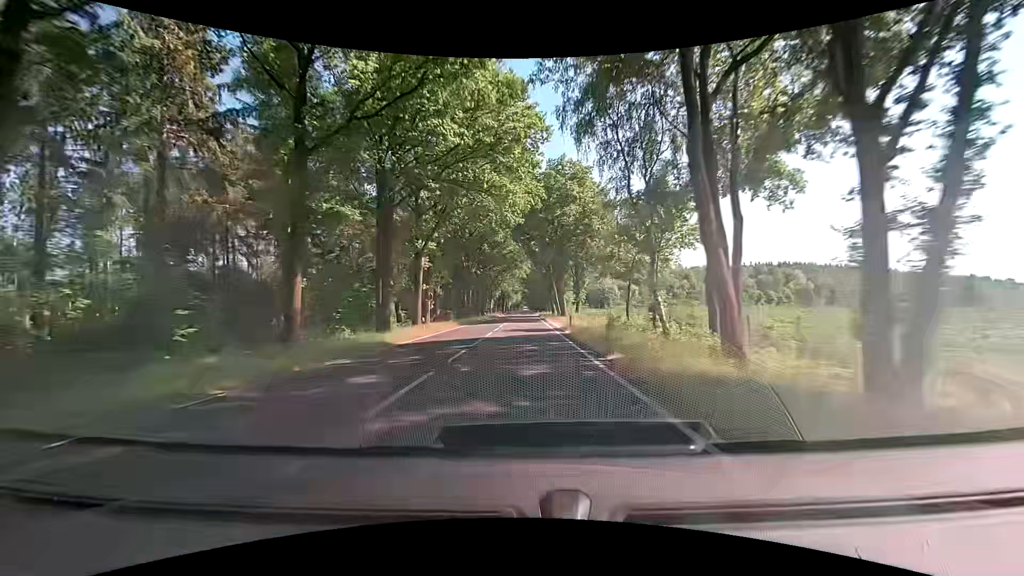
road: primary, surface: asphalt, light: Day
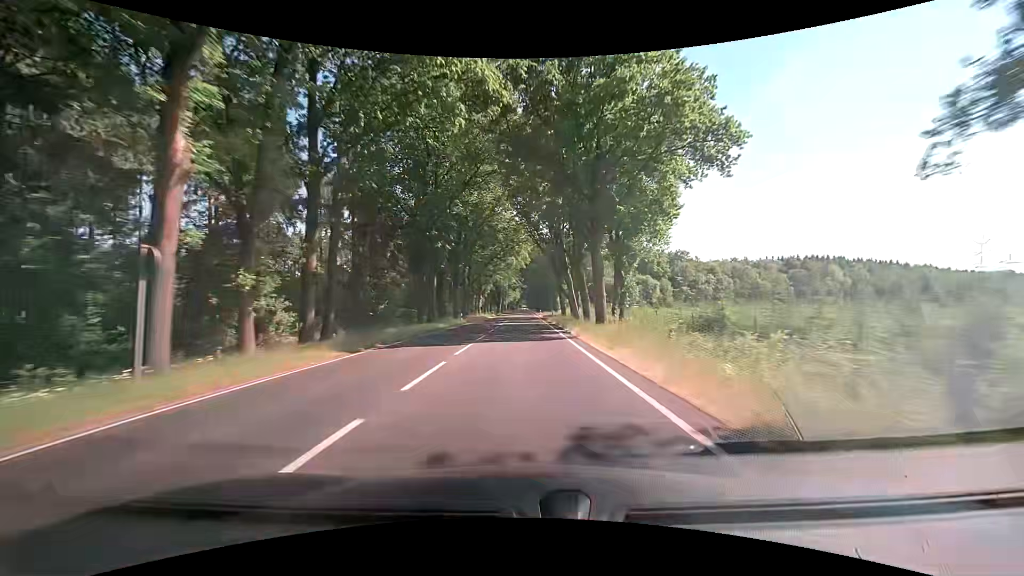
(+0.1, +29.9) m; +1°
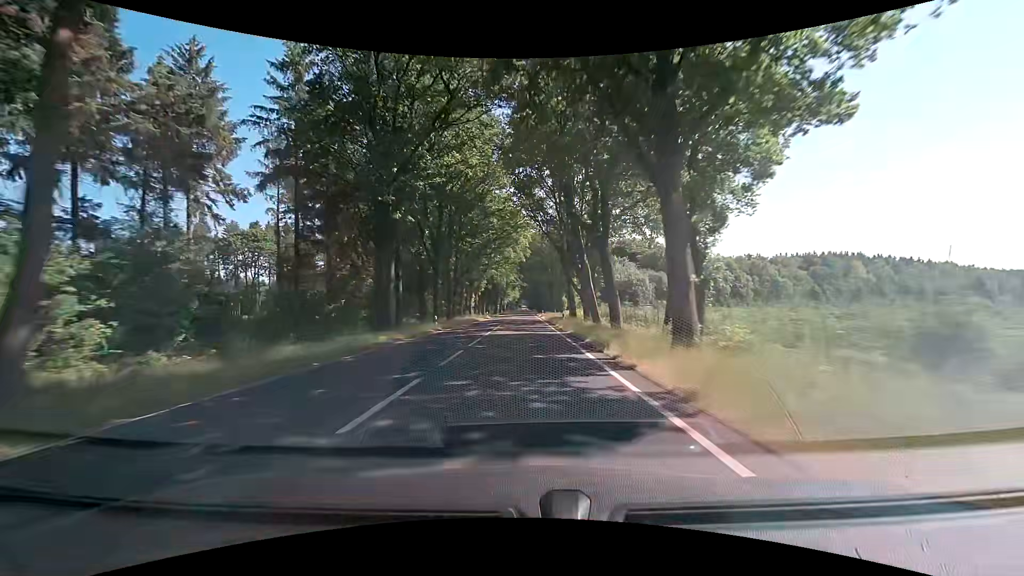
(-0.1, +15.2) m; 0°
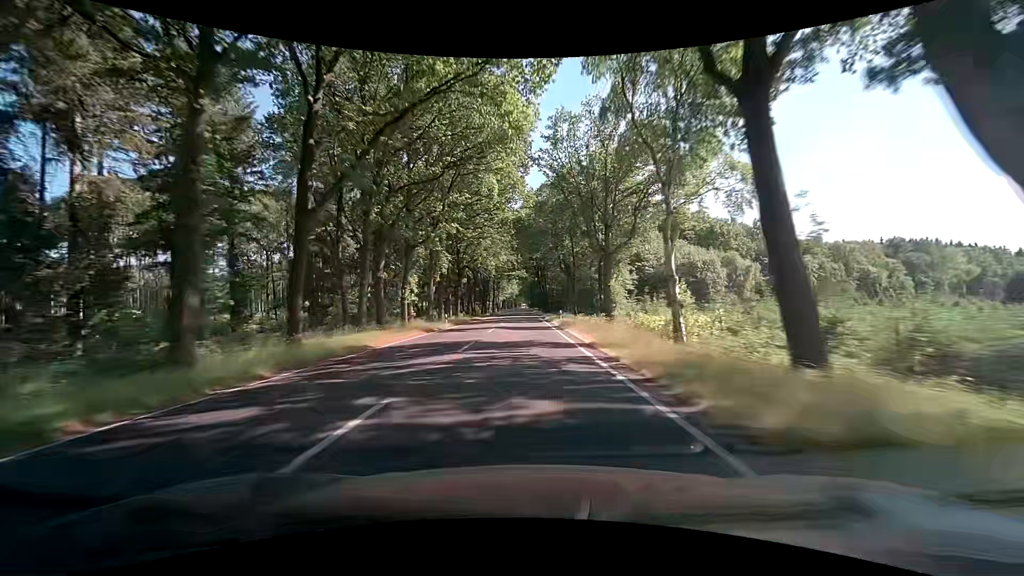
(-0.2, +46.2) m; 0°
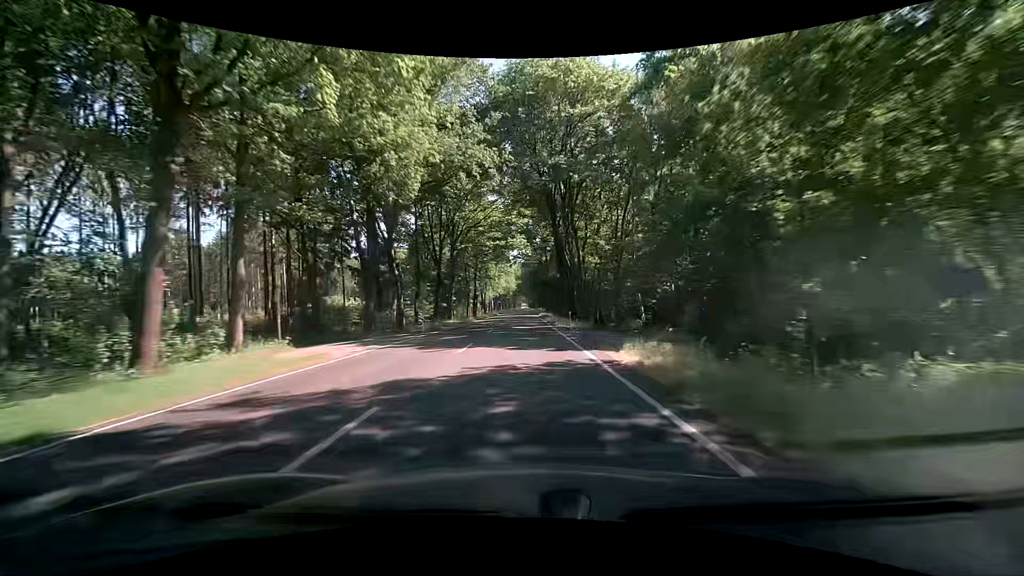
(0.0, +62.0) m; +1°
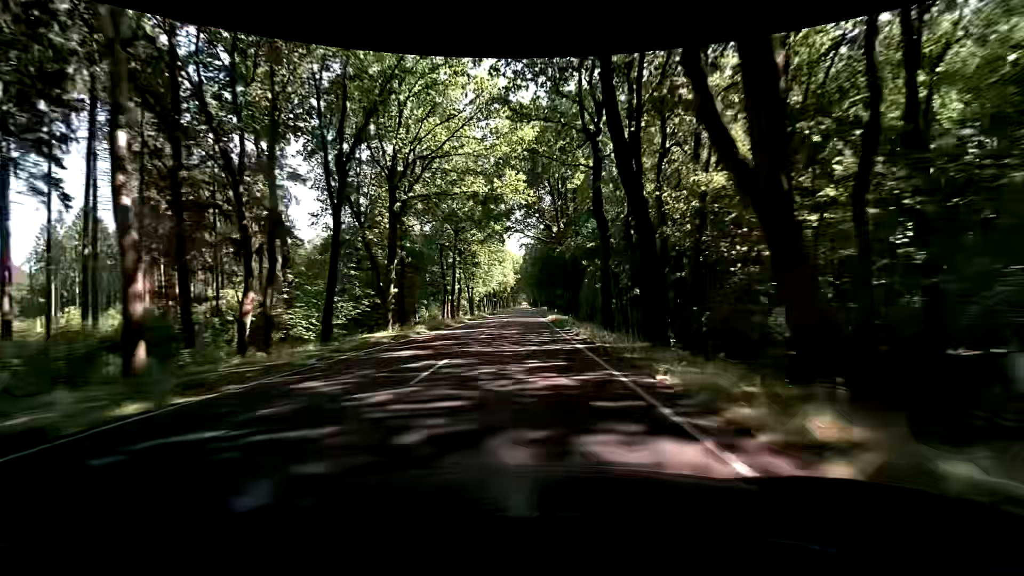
(-0.3, +31.2) m; -1°
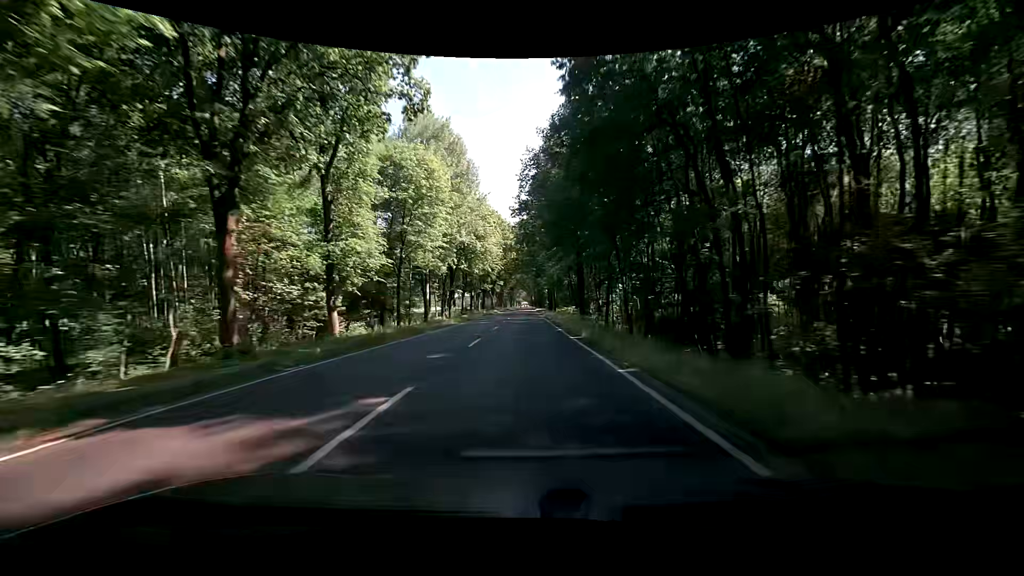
(+0.2, +78.7) m; 0°
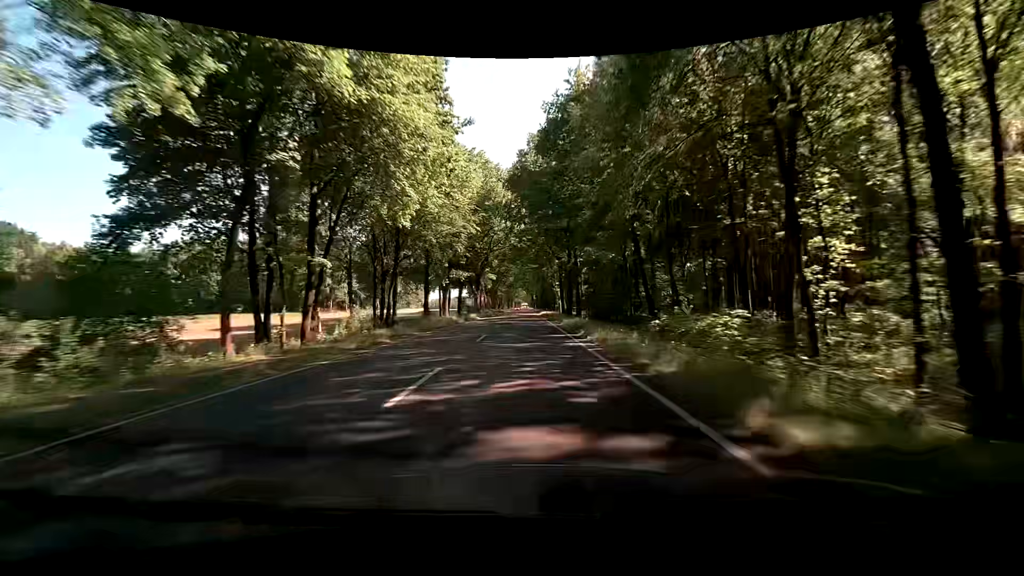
(-0.2, +46.8) m; 0°
(0, +10) (0, +20) (0, +30) (0, +40) (0, +50) (0, +60) (0, +70) (0, +80) (0, +90) (0, +100) m
